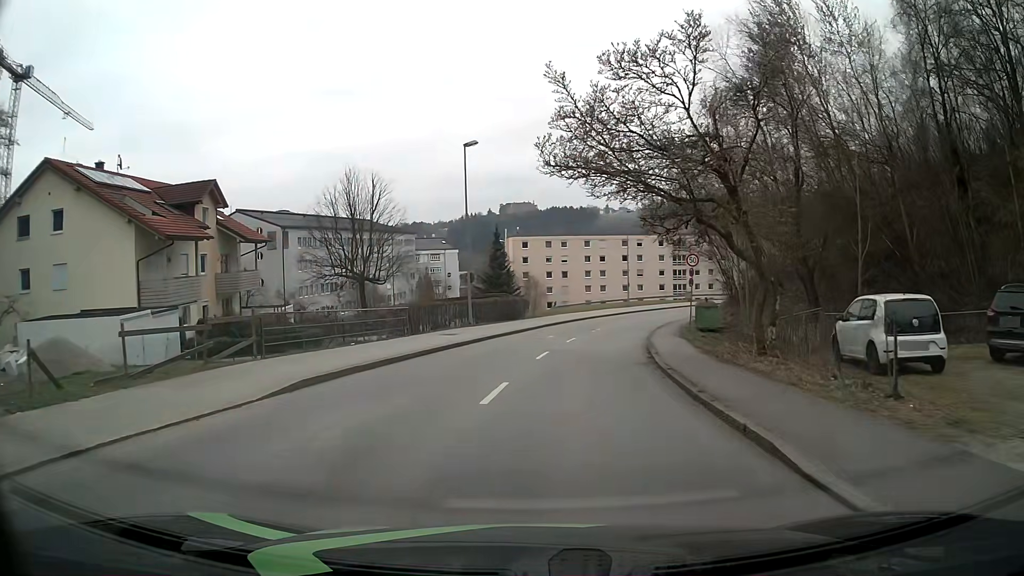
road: tertiary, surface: asphalt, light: Day
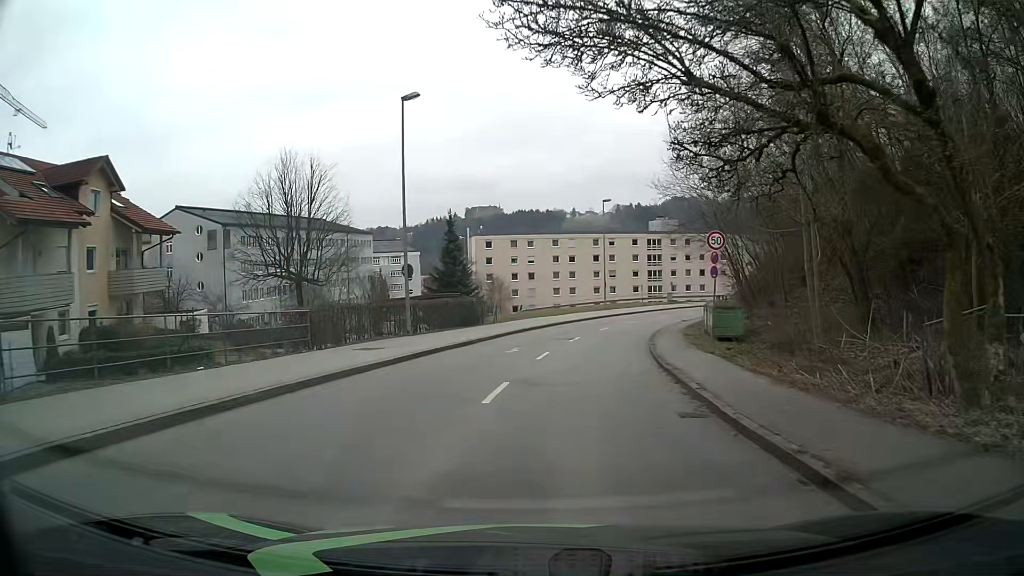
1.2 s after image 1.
(+0.3, +8.9) m; +4°
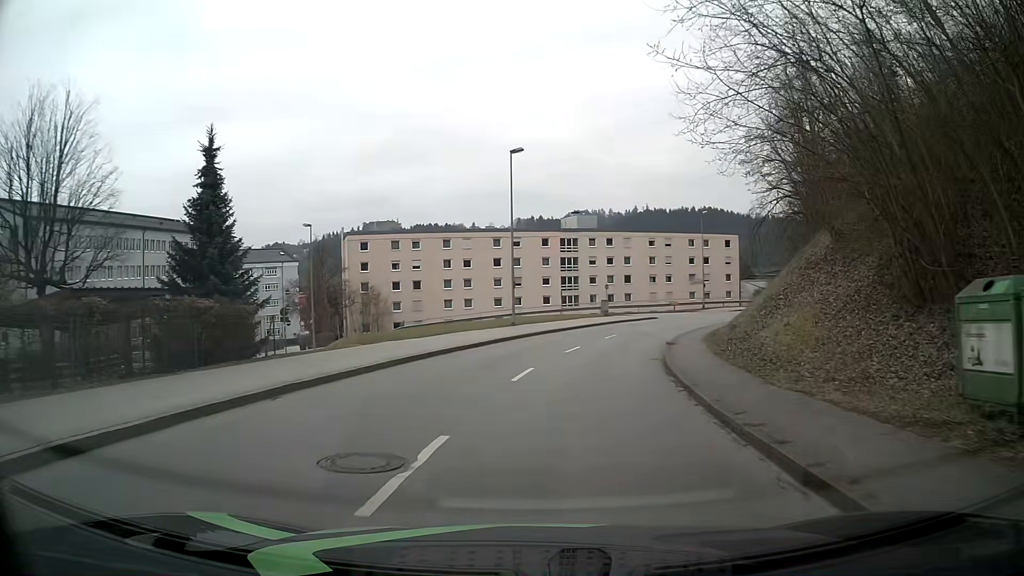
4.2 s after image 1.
(+1.5, +23.4) m; +8°
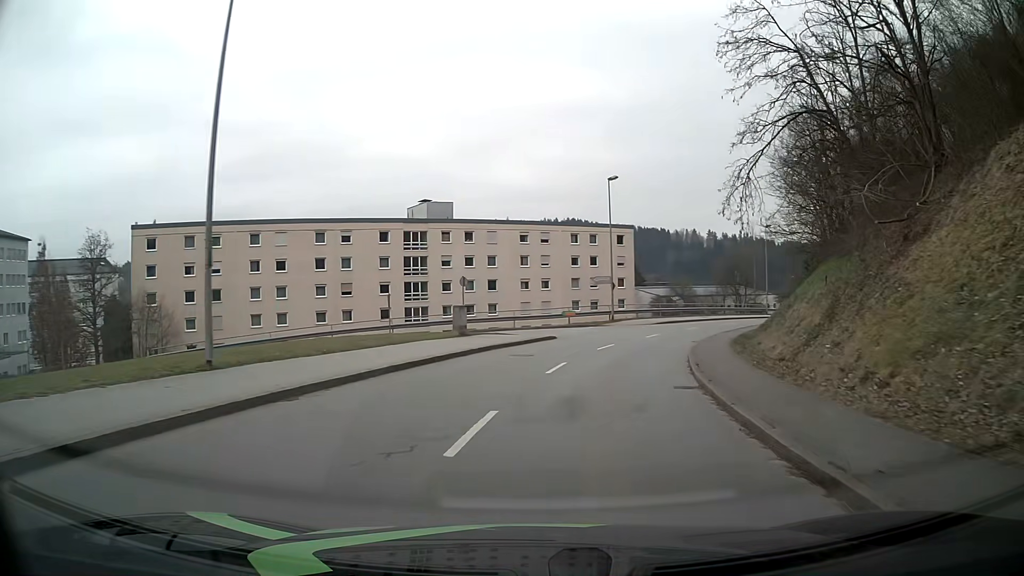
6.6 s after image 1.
(+2.3, +24.8) m; +12°
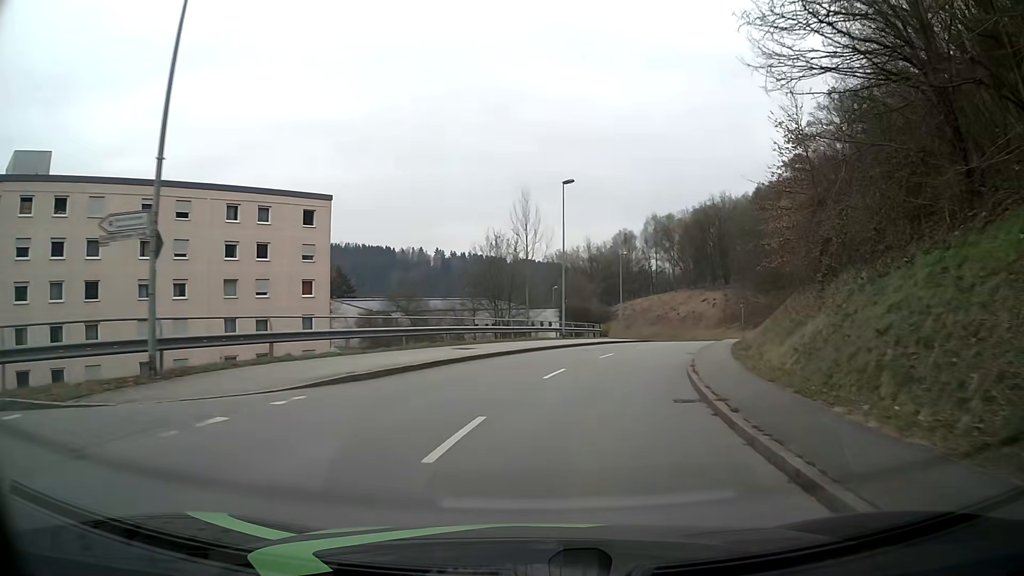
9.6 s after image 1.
(+7.0, +34.7) m; +23°
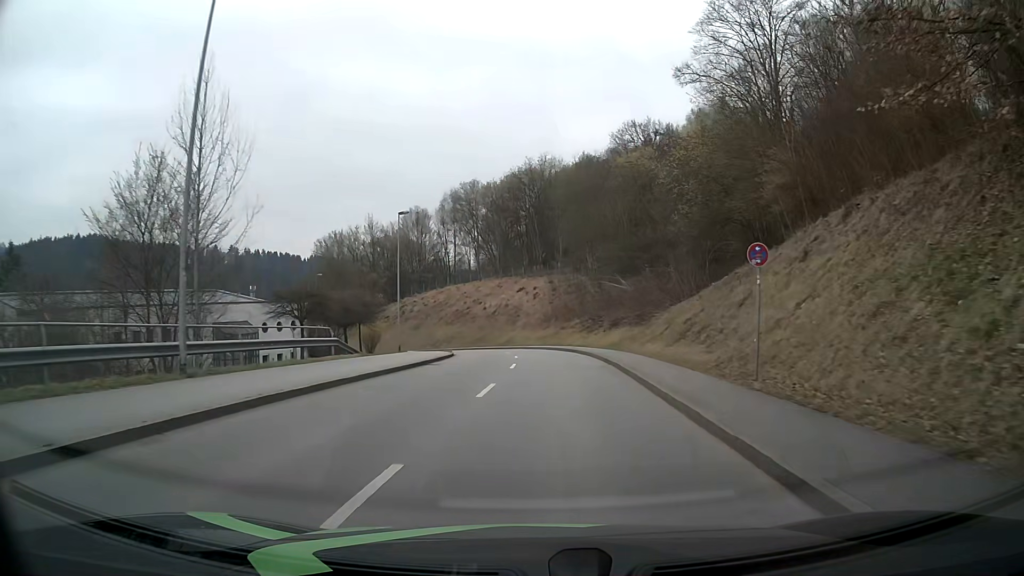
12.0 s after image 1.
(+4.6, +29.1) m; +17°
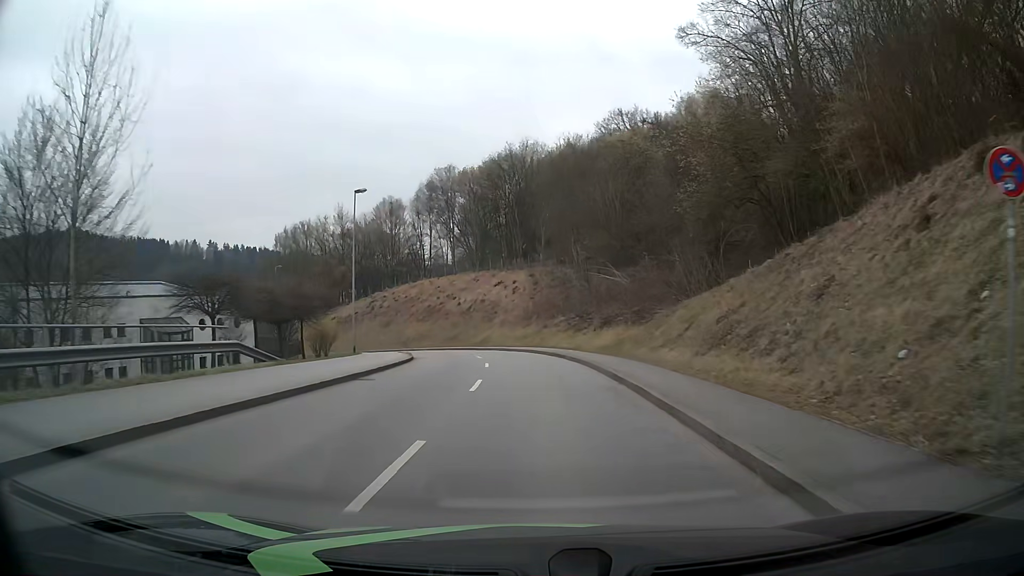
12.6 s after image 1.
(+0.1, +7.5) m; +1°
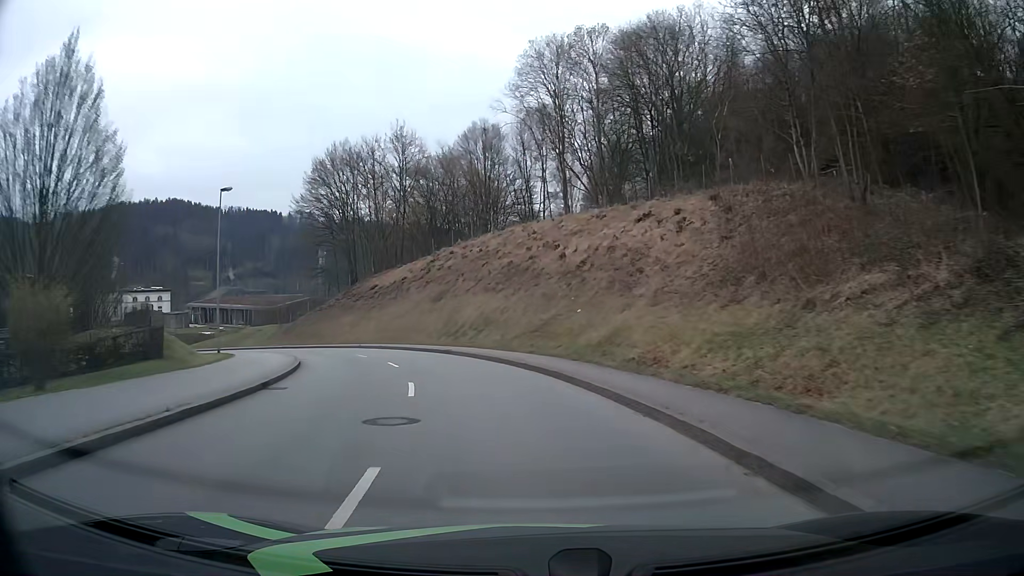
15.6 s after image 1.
(-2.1, +37.9) m; -12°
(-1, +10) (-2, +20) (-6, +29) (-10, +38) (-15, +47) (-22, +54) (-29, +61) (-37, +67) (-46, +72) (-55, +76) m
